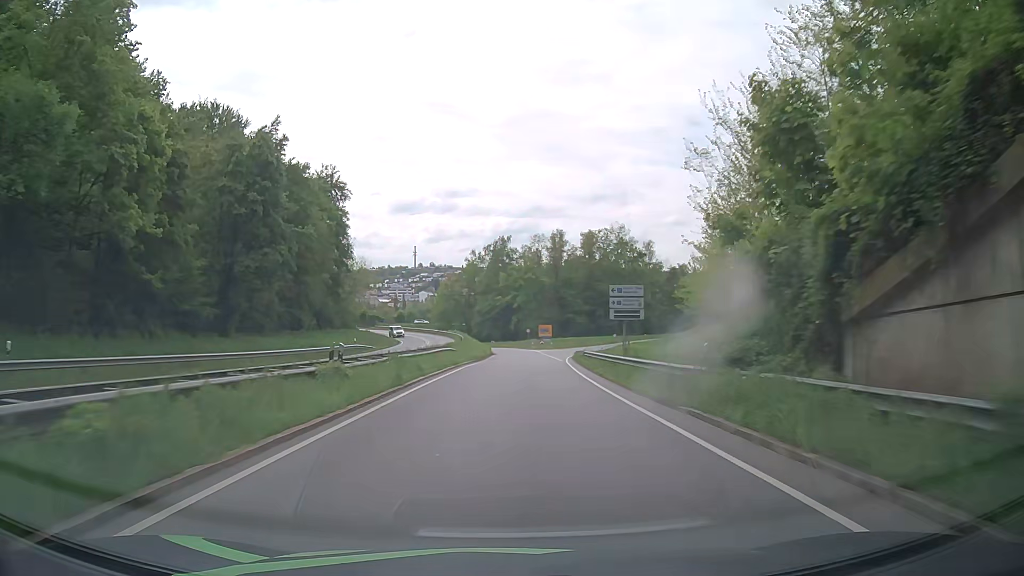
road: primary_link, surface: asphalt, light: Day
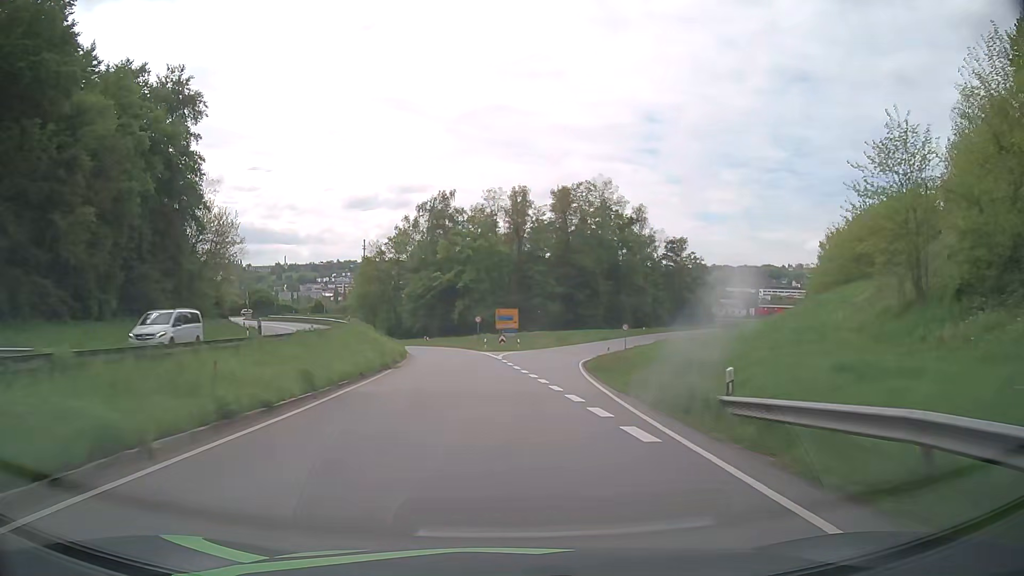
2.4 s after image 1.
(+1.3, +42.5) m; +4°
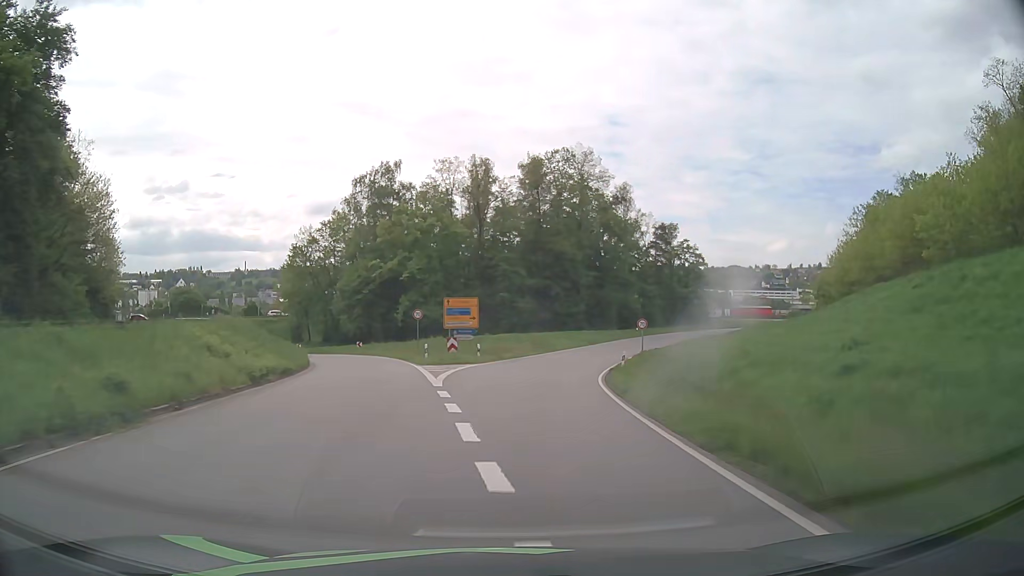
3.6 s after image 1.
(+0.4, +21.0) m; +2°
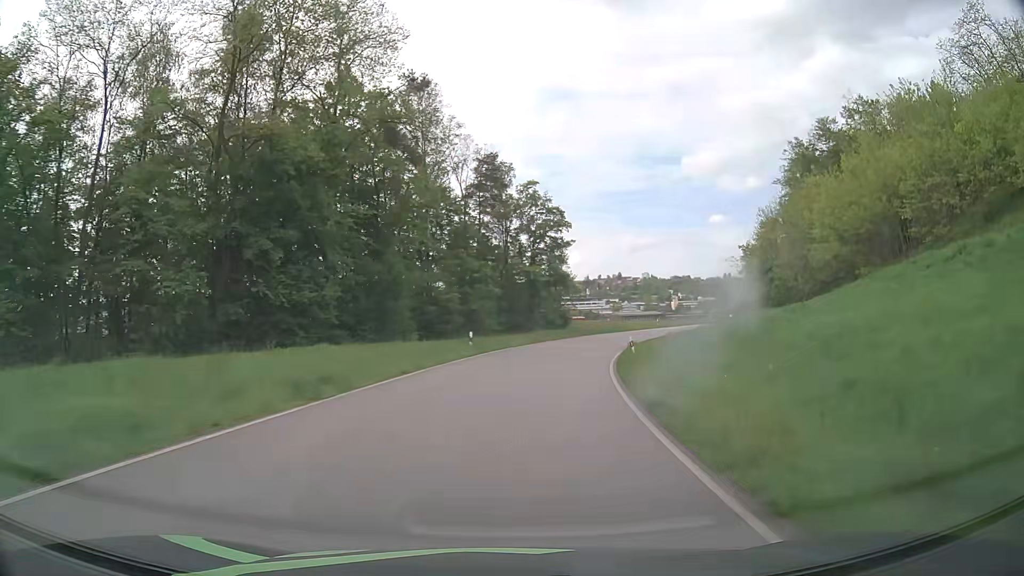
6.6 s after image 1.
(+7.5, +50.6) m; +17°
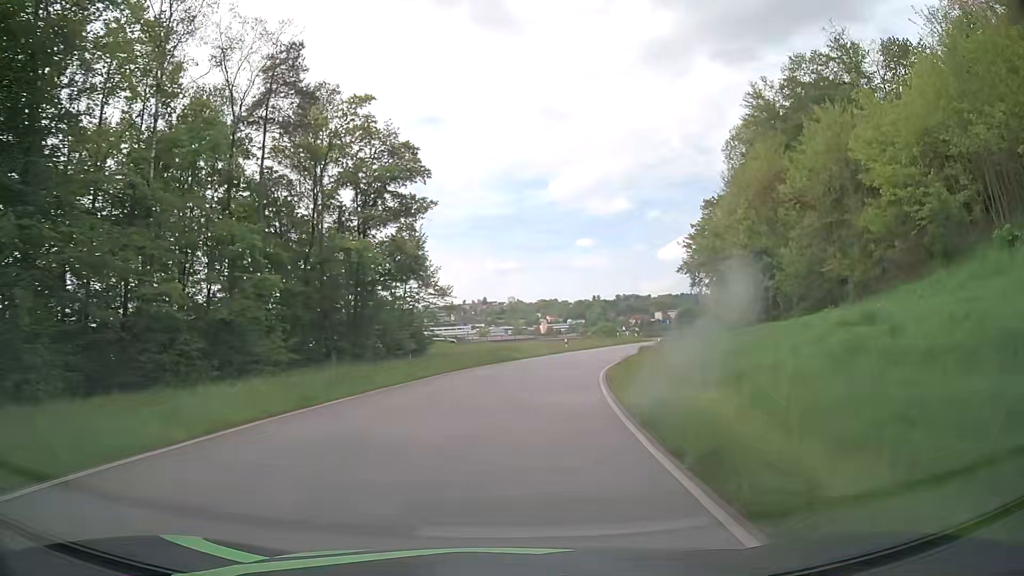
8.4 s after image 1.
(+3.0, +29.2) m; +12°
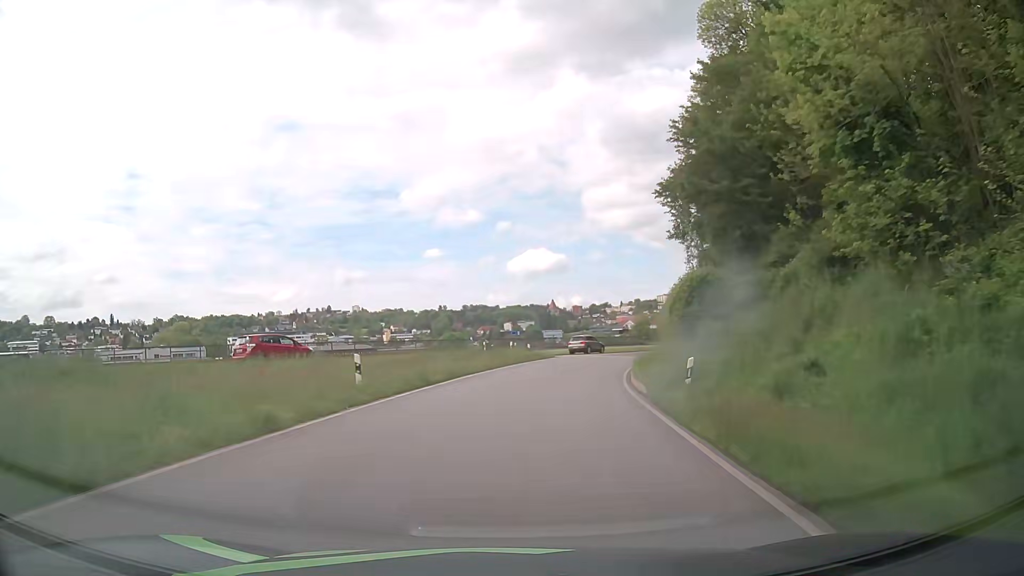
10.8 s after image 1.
(+4.4, +38.5) m; +13°
